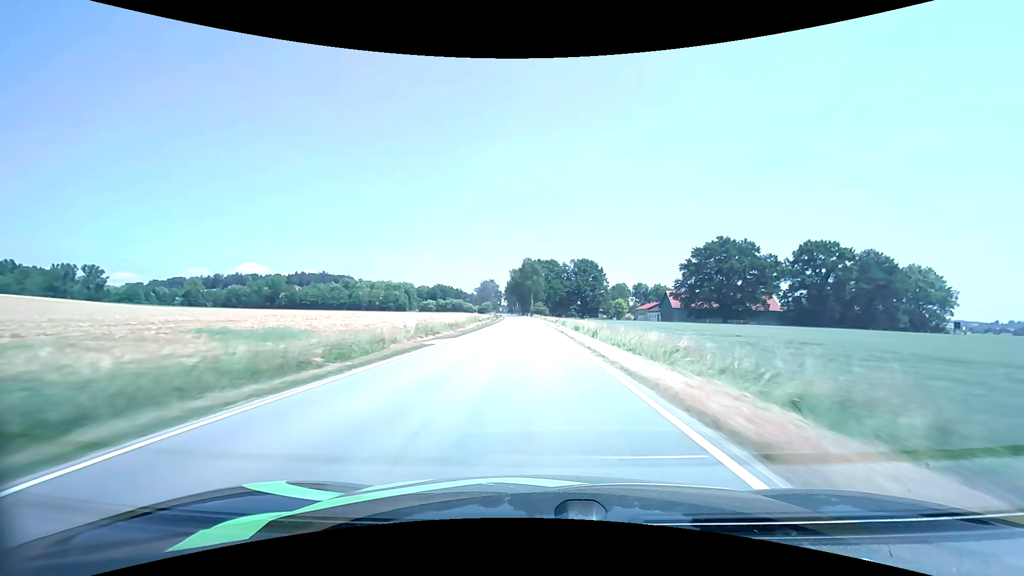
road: tertiary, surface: asphalt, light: Day
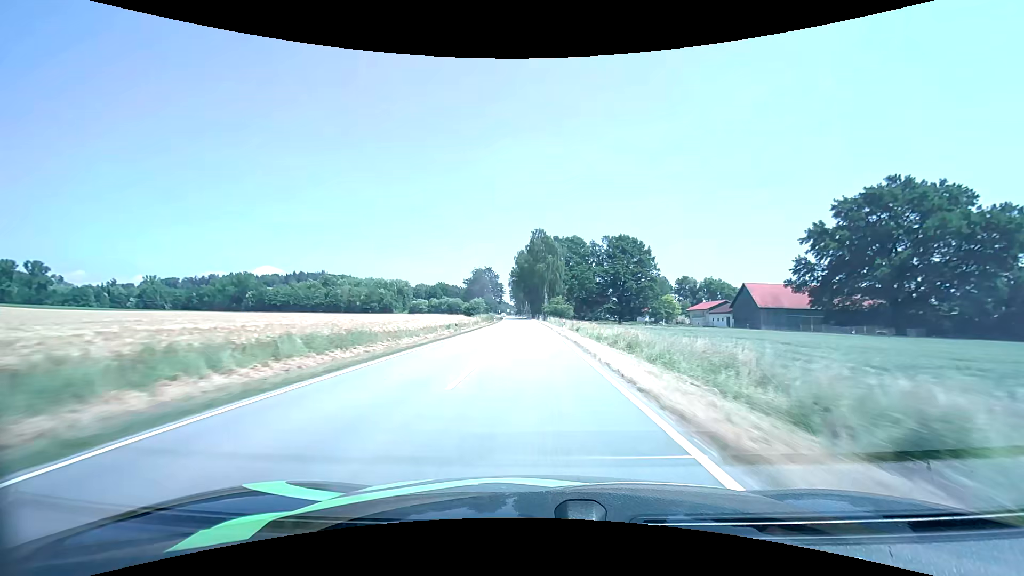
(-0.7, +63.7) m; -2°
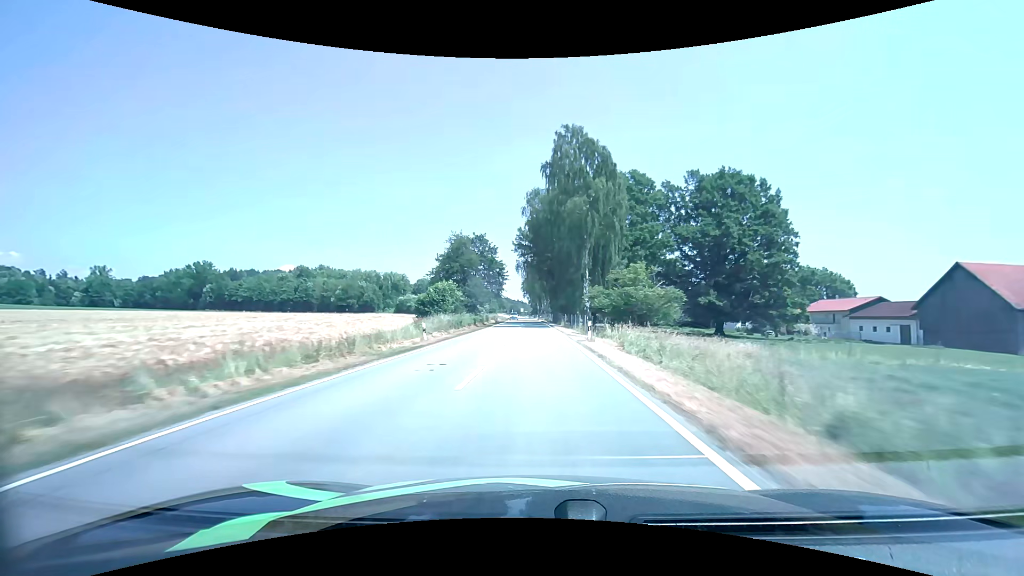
(-1.2, +62.4) m; -2°
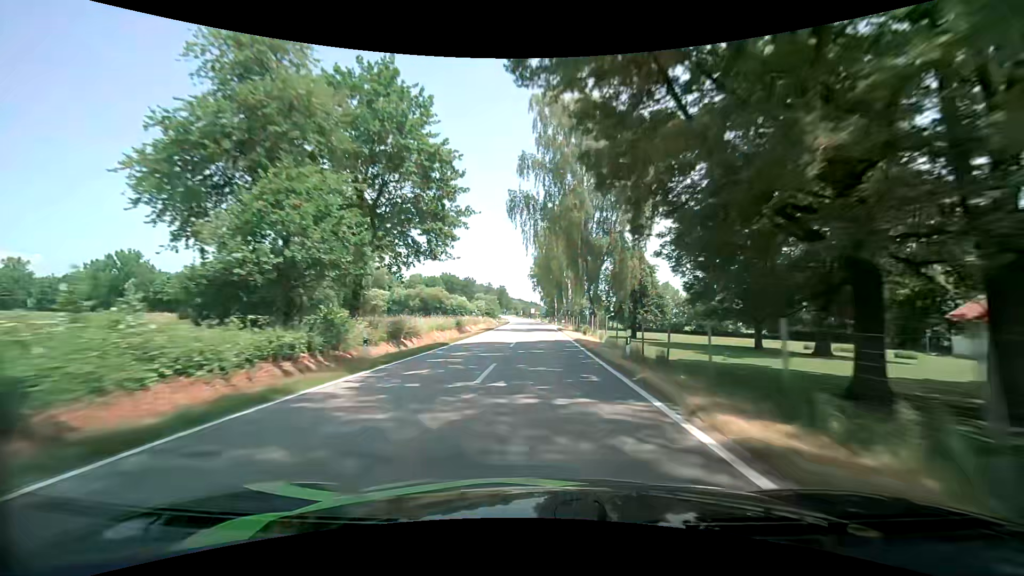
(-0.7, +61.6) m; -2°
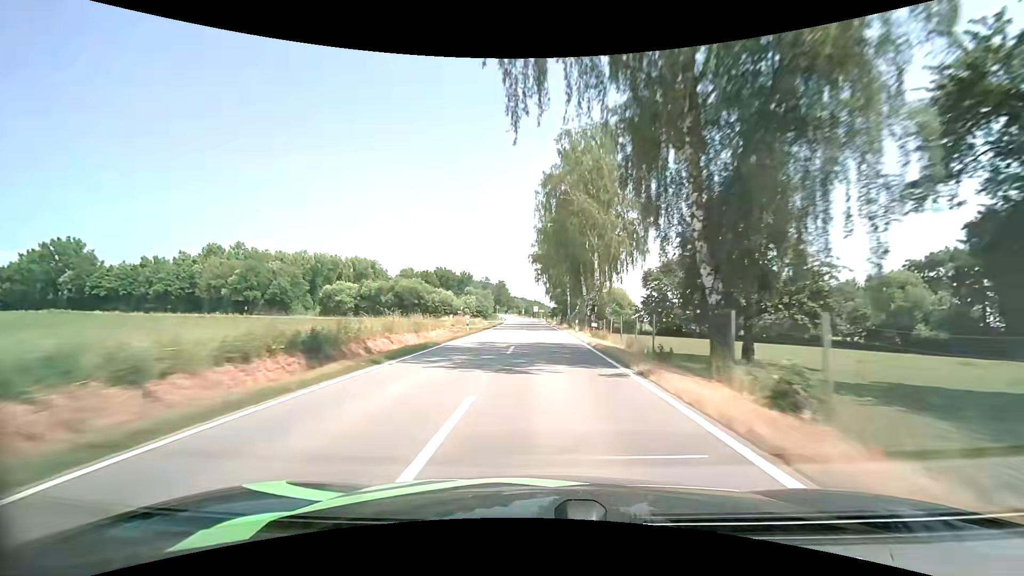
(+0.1, +30.8) m; 0°
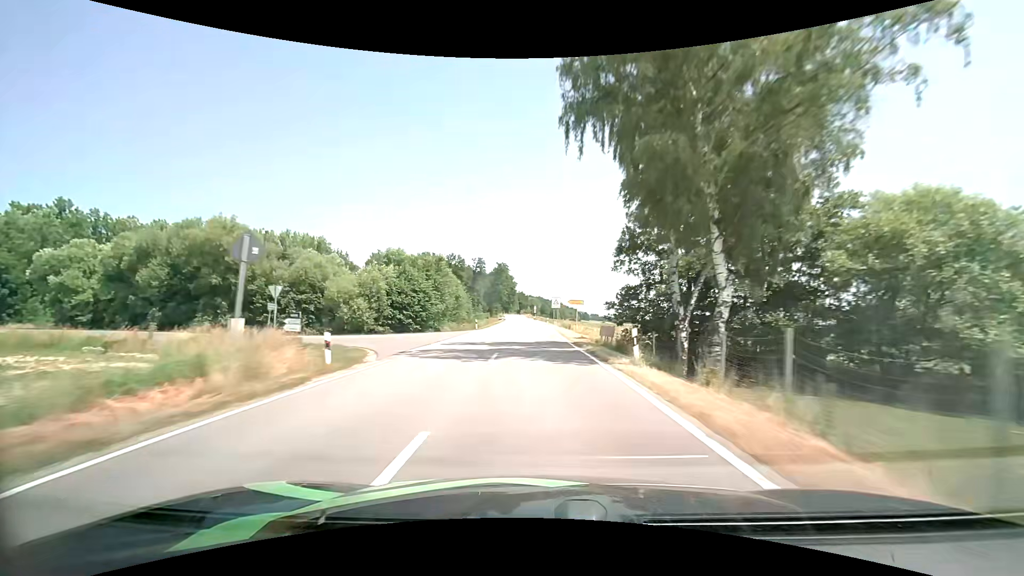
(-0.8, +77.0) m; -2°
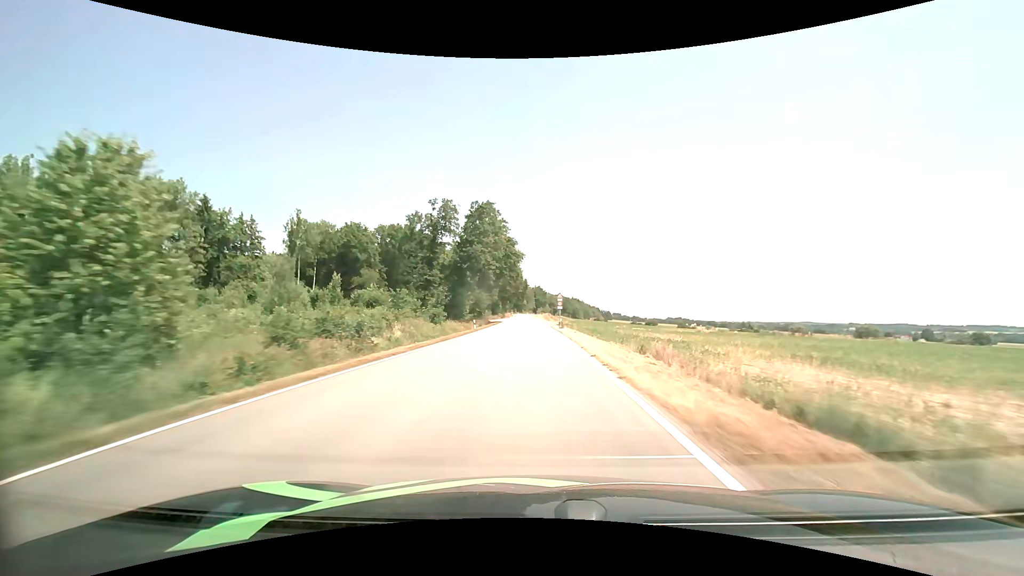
(-1.2, +76.5) m; -2°
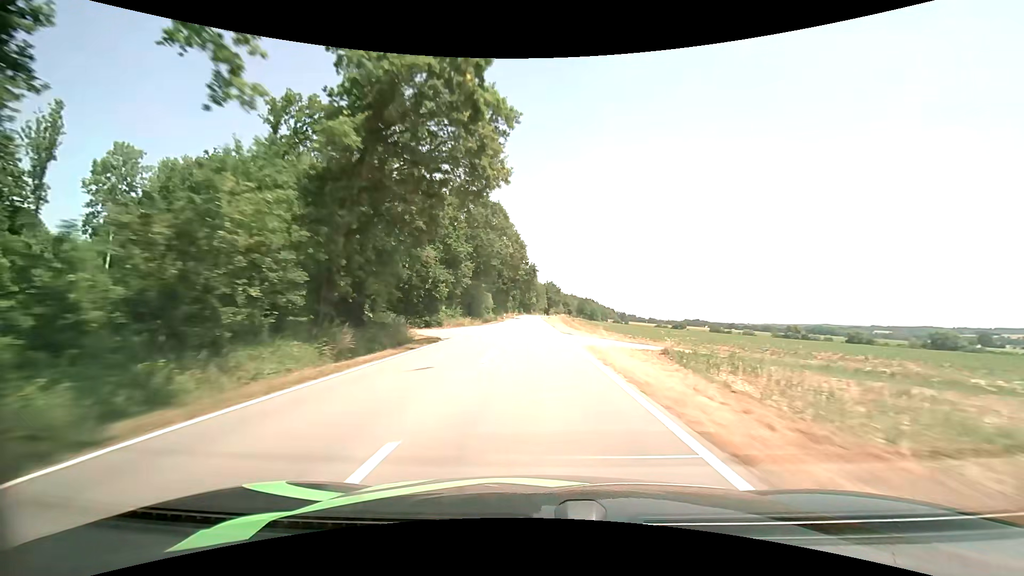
(-0.8, +60.6) m; -1°
(0, +10) (0, +20) (0, +30) (0, +40) (-1, +50) (-1, +60) (-1, +70) (-1, +80) (-1, +90) (-1, +100) m
